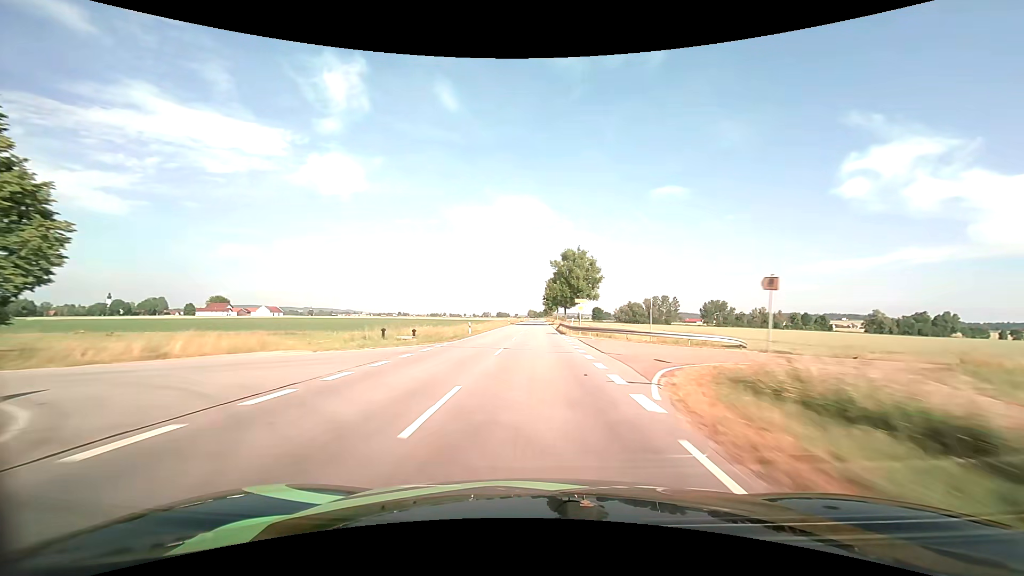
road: tertiary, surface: asphalt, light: Day
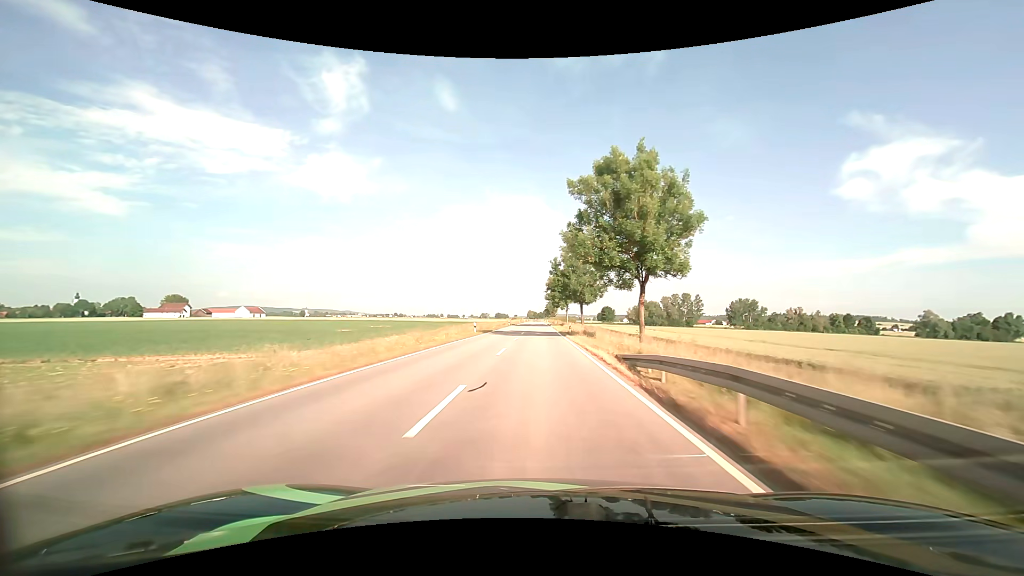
(+0.1, +48.0) m; 0°
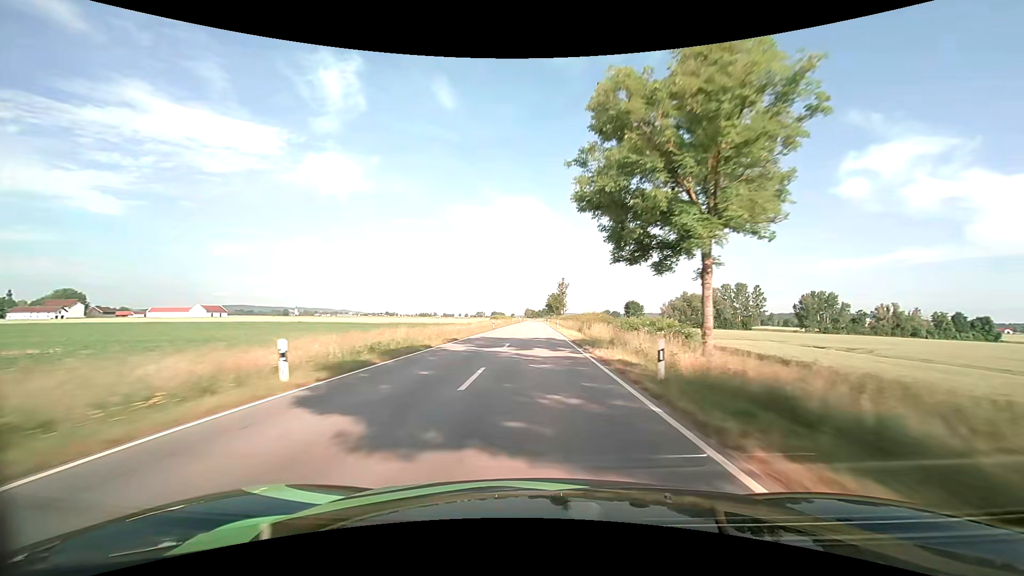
(+0.1, +80.7) m; 0°
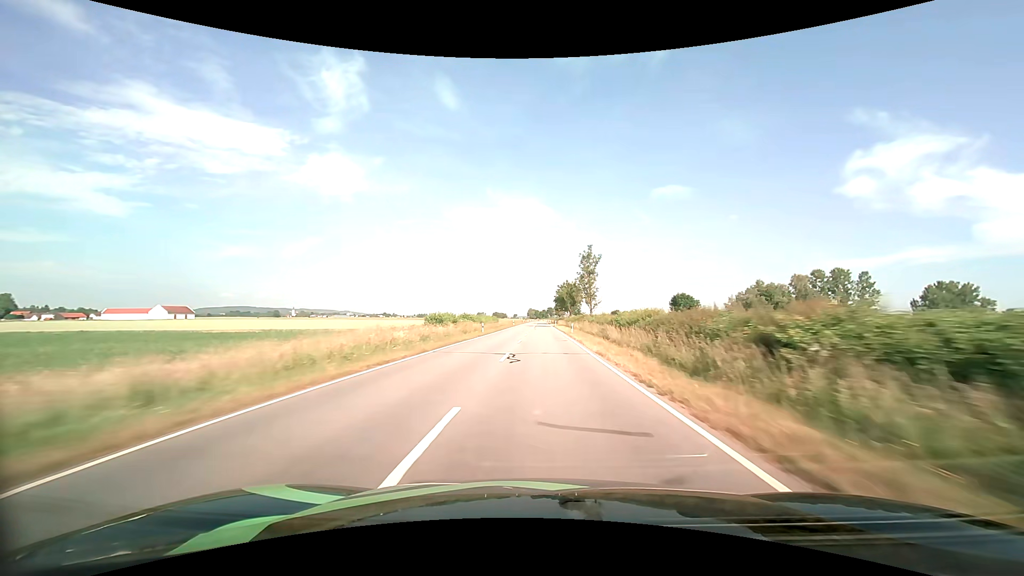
(-0.3, +65.9) m; 0°
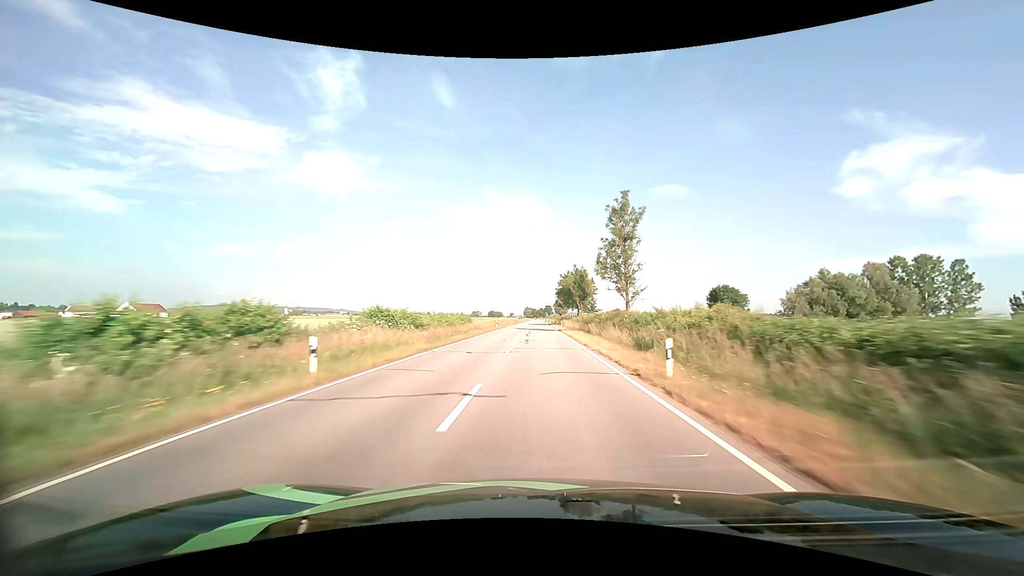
(+0.1, +33.4) m; 0°
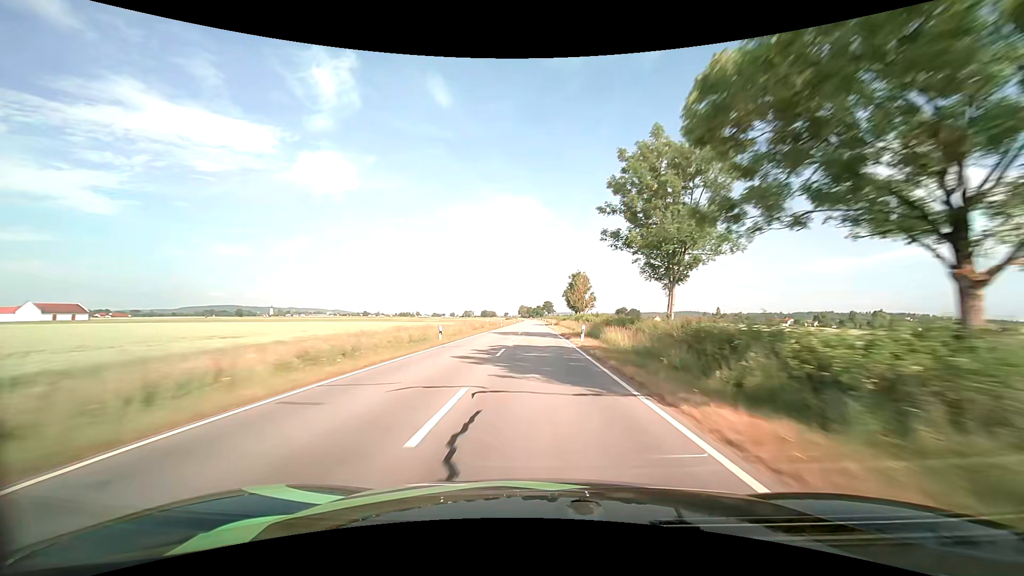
(+0.2, +84.6) m; 0°
(0, +10) (0, +20) (0, +30) (0, +40) (0, +50) (0, +60) (0, +70) (0, +80) (0, +90) (-1, +100) m
